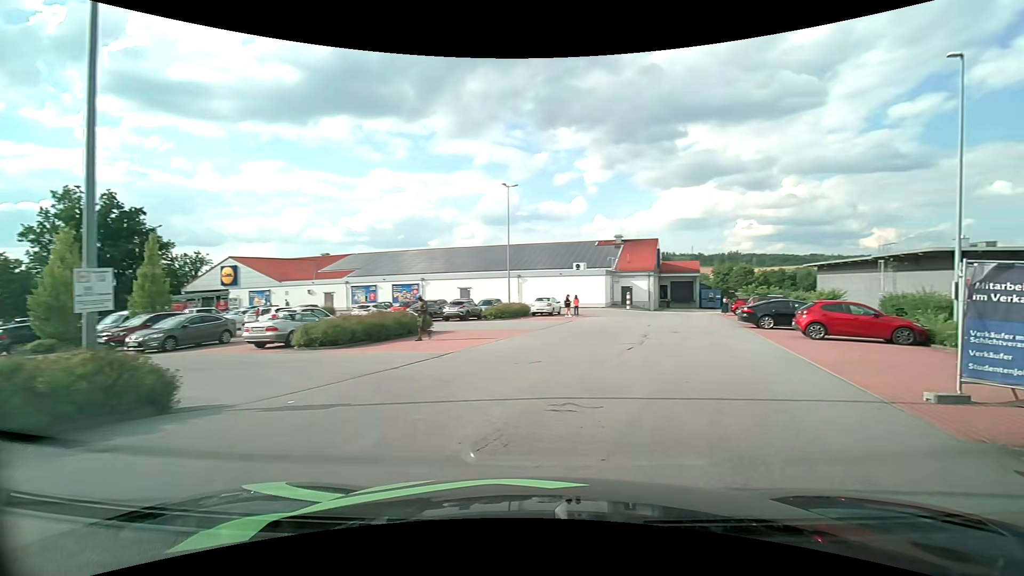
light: Day
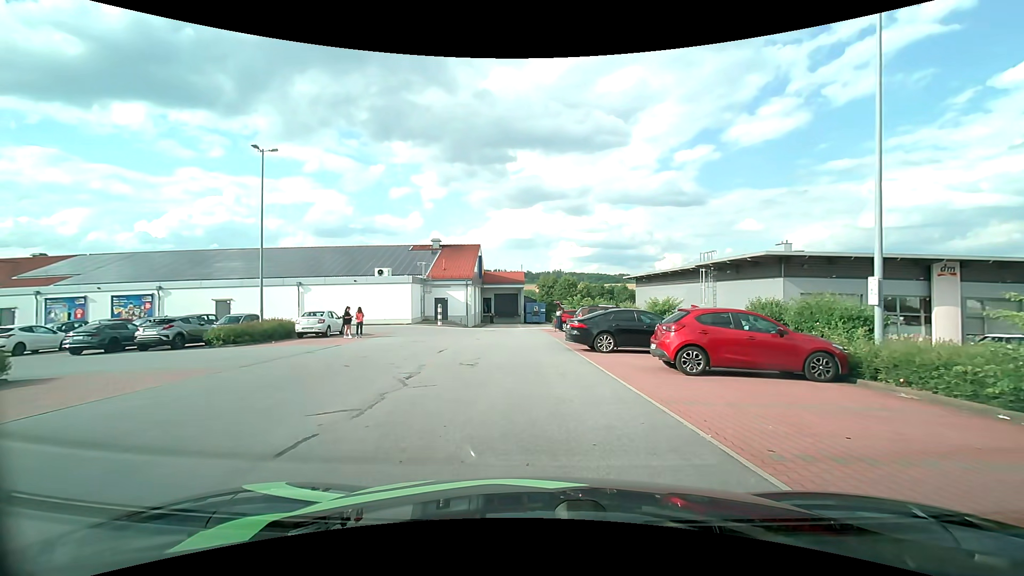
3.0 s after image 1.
(+3.0, +9.9) m; +19°
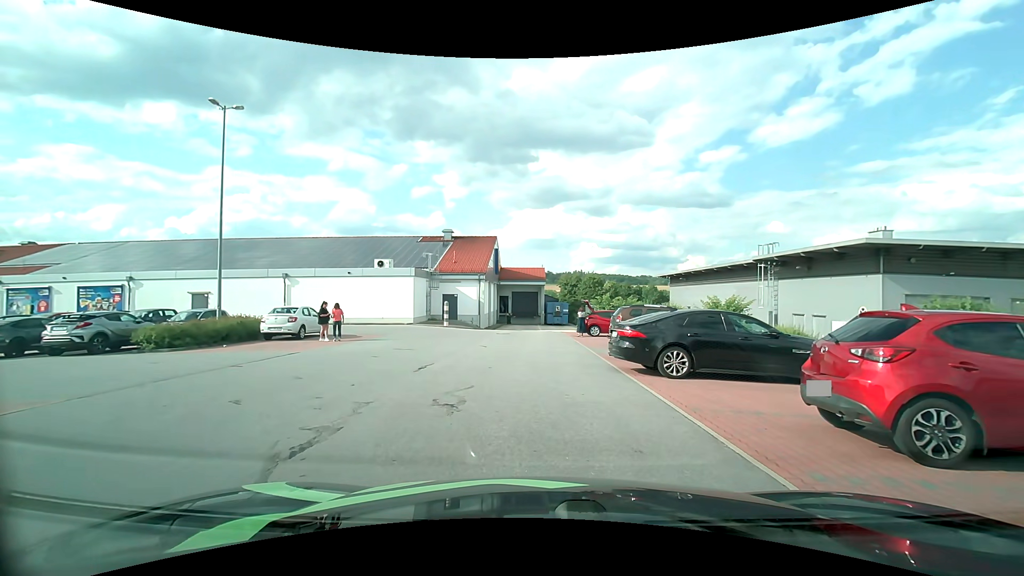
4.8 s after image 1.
(-0.1, +5.8) m; -2°
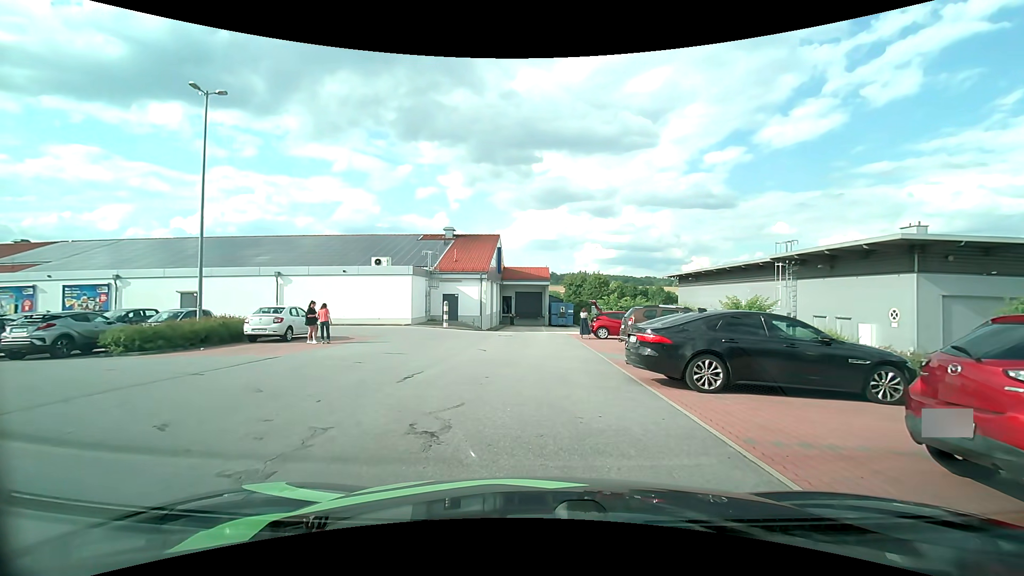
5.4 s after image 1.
(0.0, +1.6) m; 0°
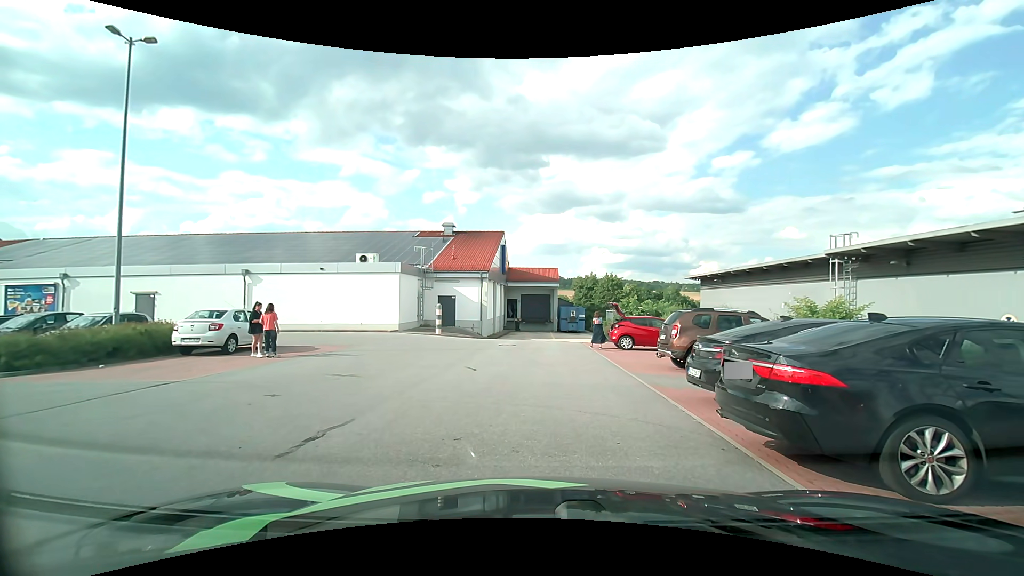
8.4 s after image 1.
(-0.1, +4.5) m; -2°
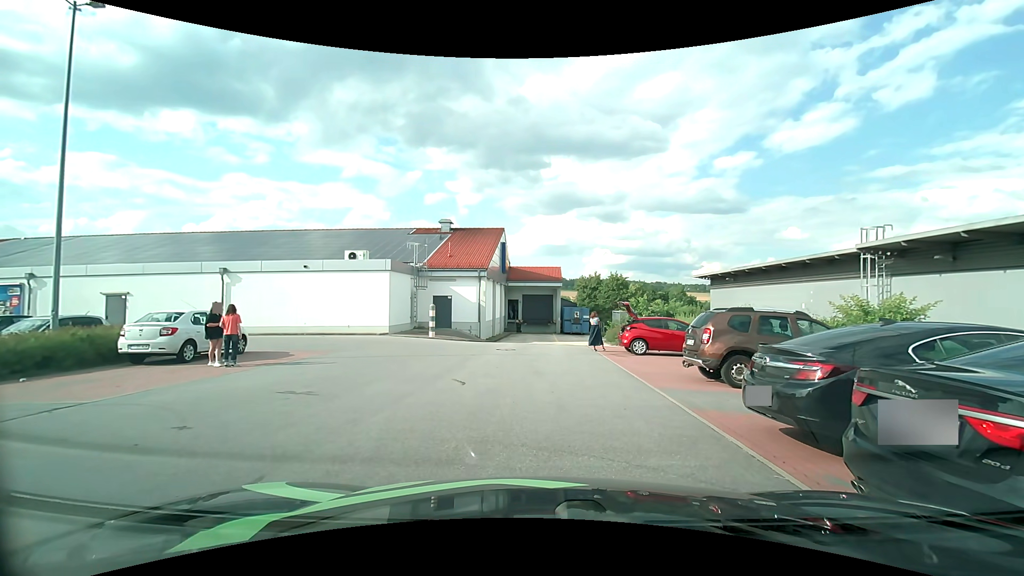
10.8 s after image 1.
(0.0, +2.2) m; 0°
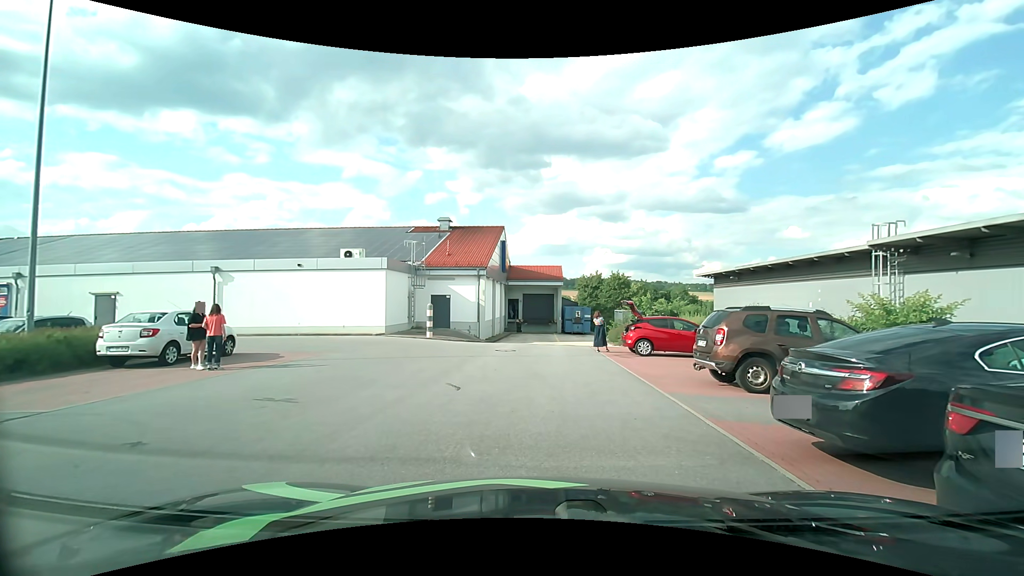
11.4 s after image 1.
(0.0, +0.7) m; 0°
